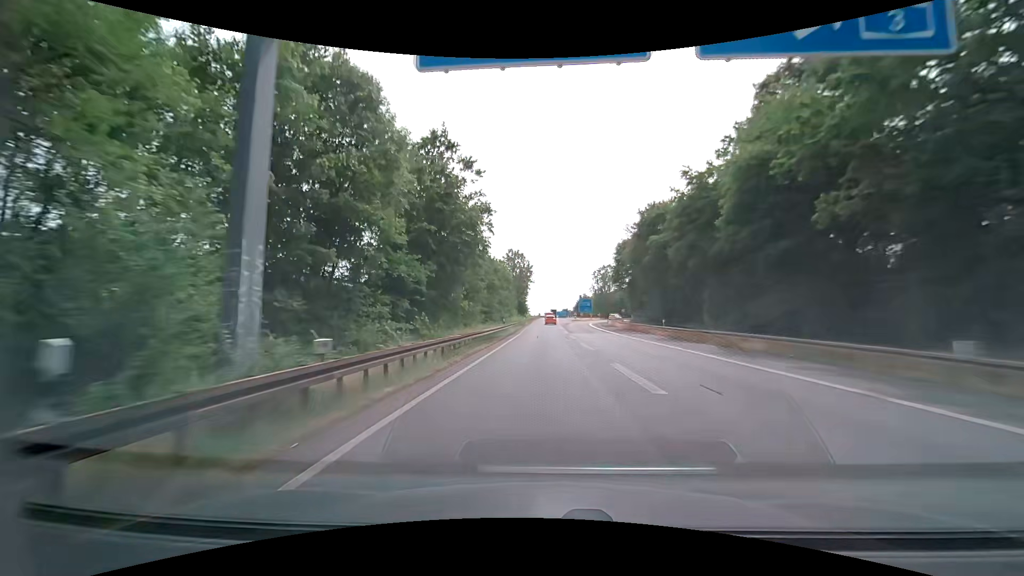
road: motorway_link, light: Day
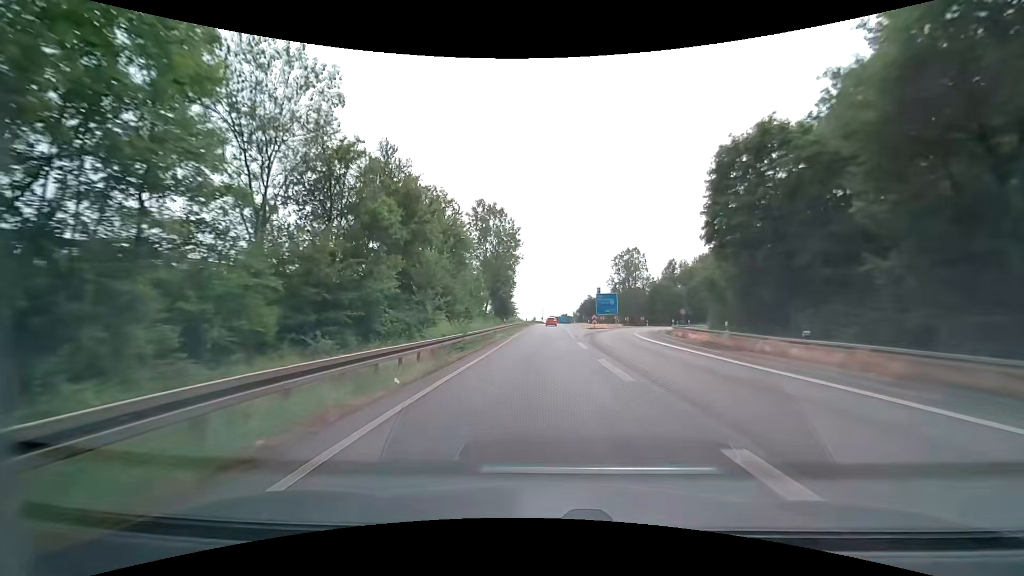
(0.0, +46.0) m; 0°
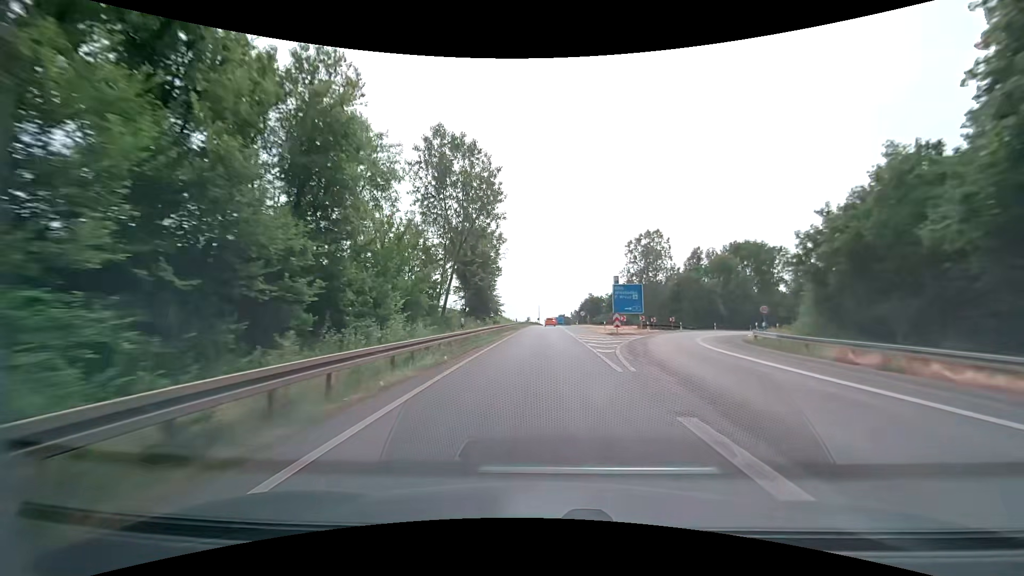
(+0.1, +22.1) m; +1°
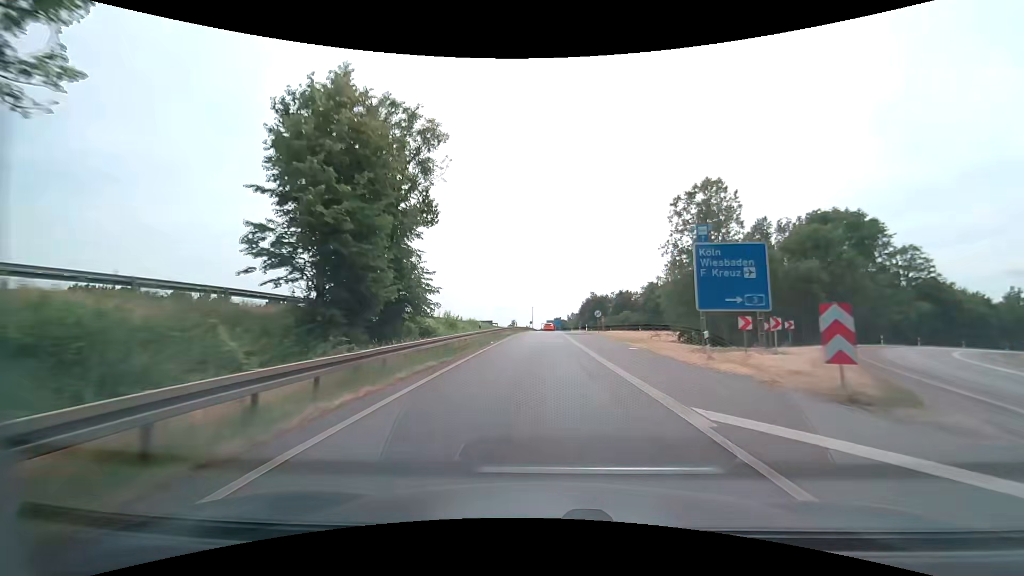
(+0.1, +32.0) m; +1°
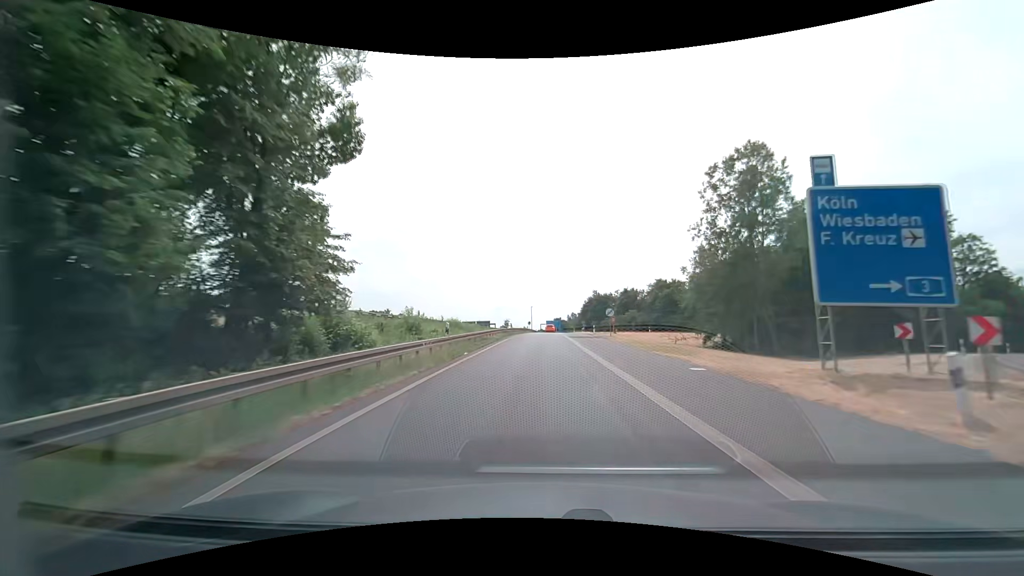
(0.0, +10.4) m; 0°
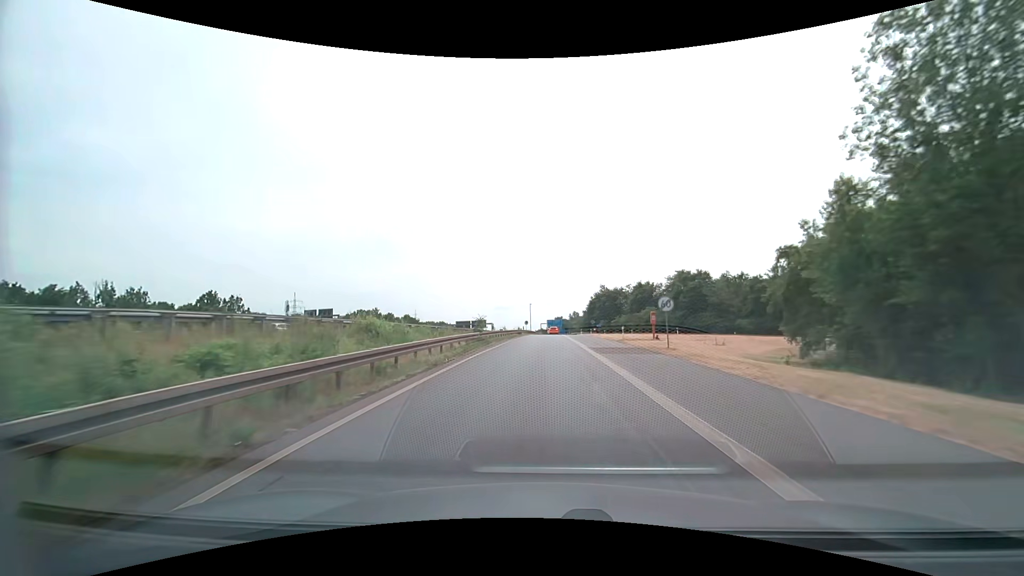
(+0.1, +20.6) m; 0°
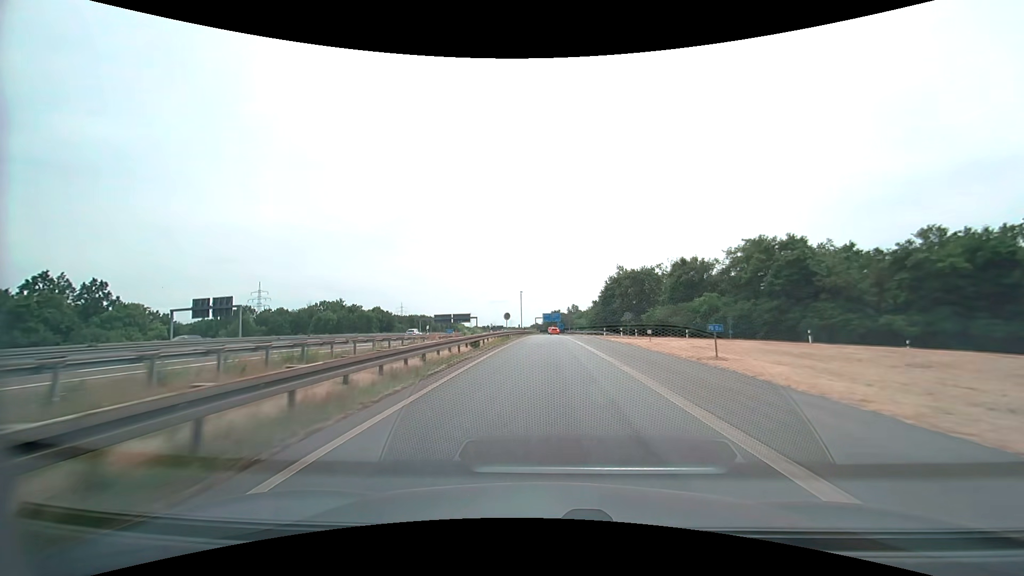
(-0.1, +40.8) m; 0°
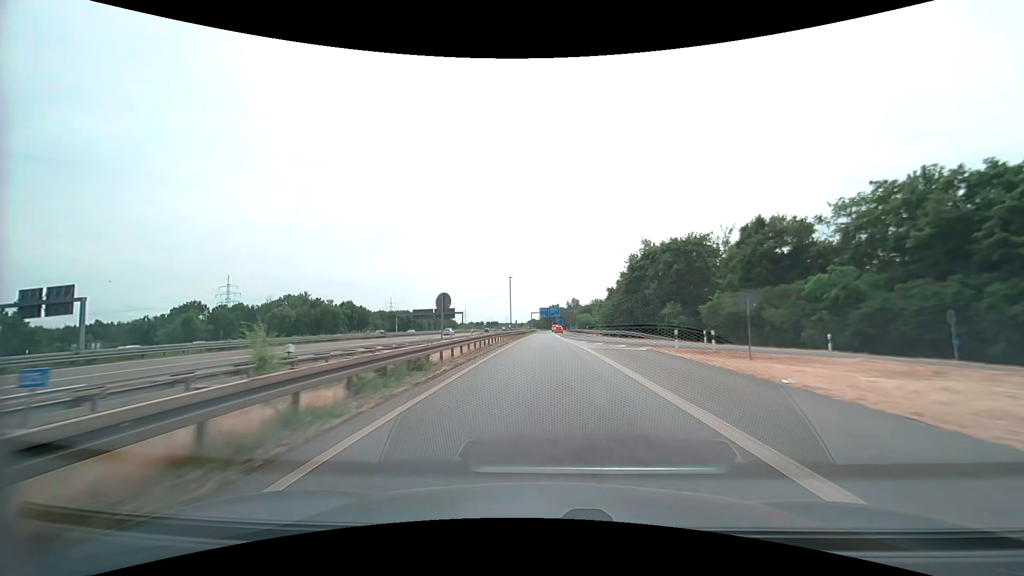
(+0.1, +30.1) m; 0°
(0, +10) (0, +20) (0, +30) (0, +40) (0, +50) (0, +60) (0, +70) (+1, +80) (+1, +90) (+2, +100) m
